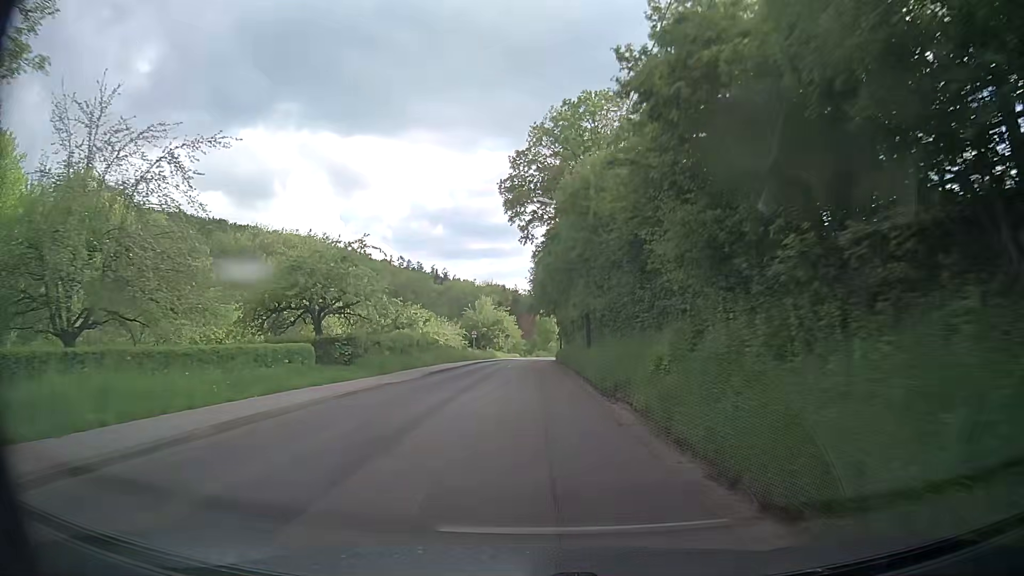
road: secondary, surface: asphalt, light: Day
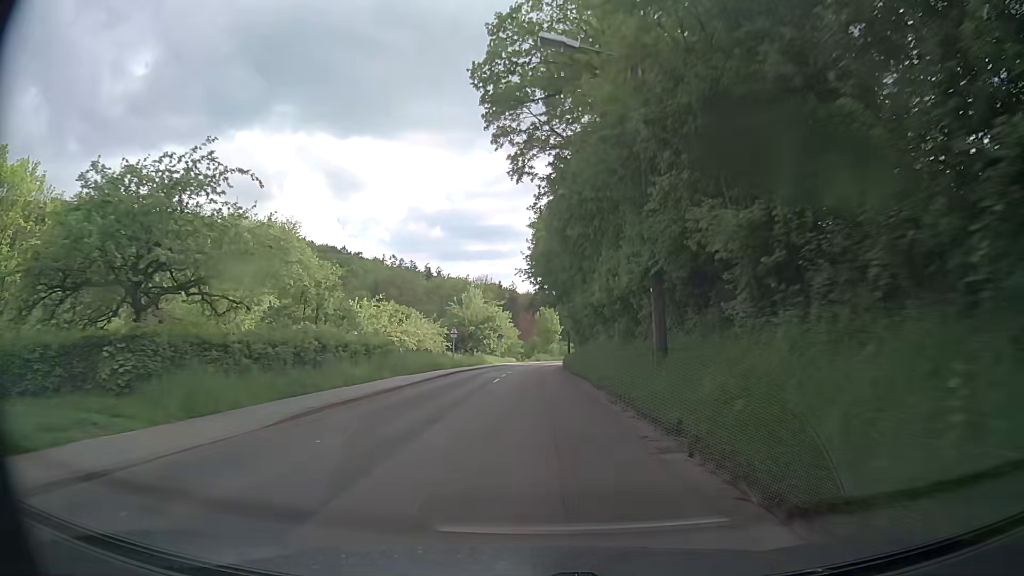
(-0.1, +16.5) m; 0°
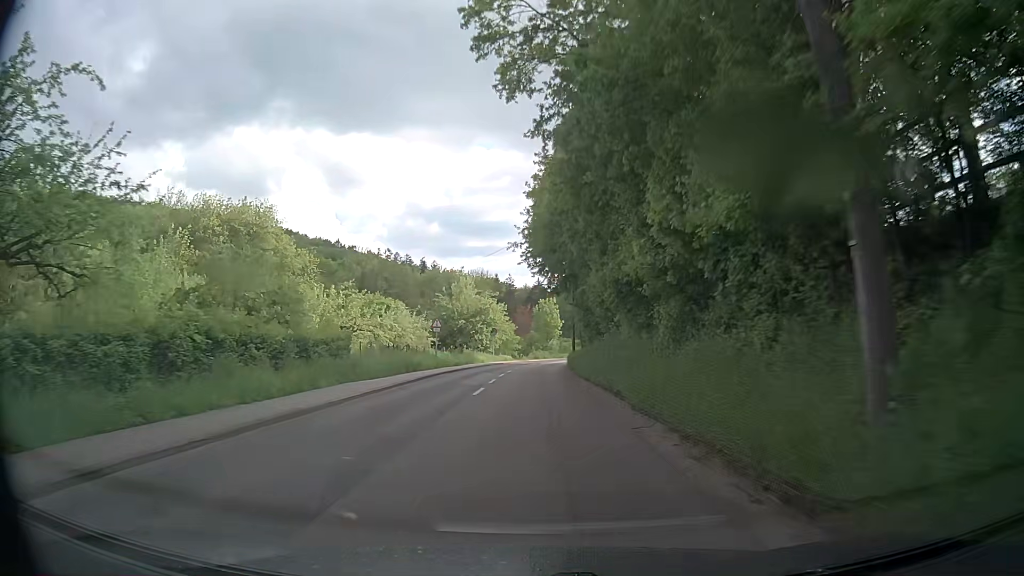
(0.0, +8.2) m; 0°
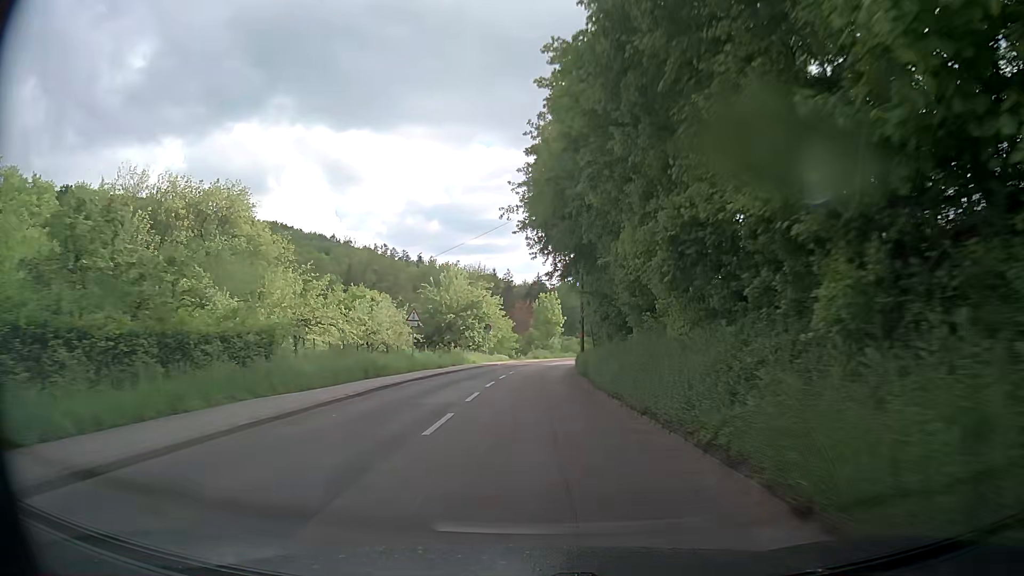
(0.0, +8.2) m; 0°
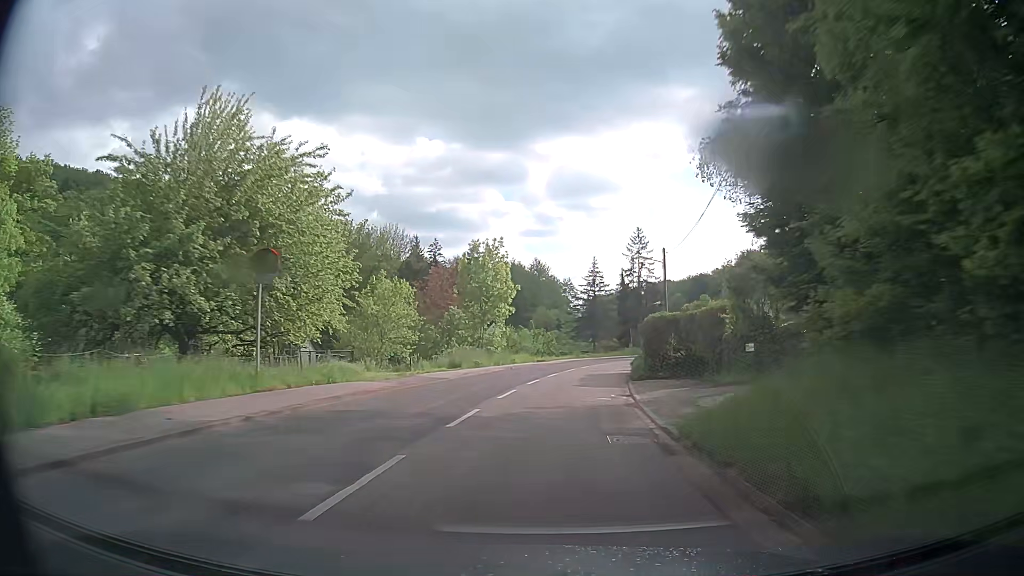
(+1.1, +41.4) m; +5°
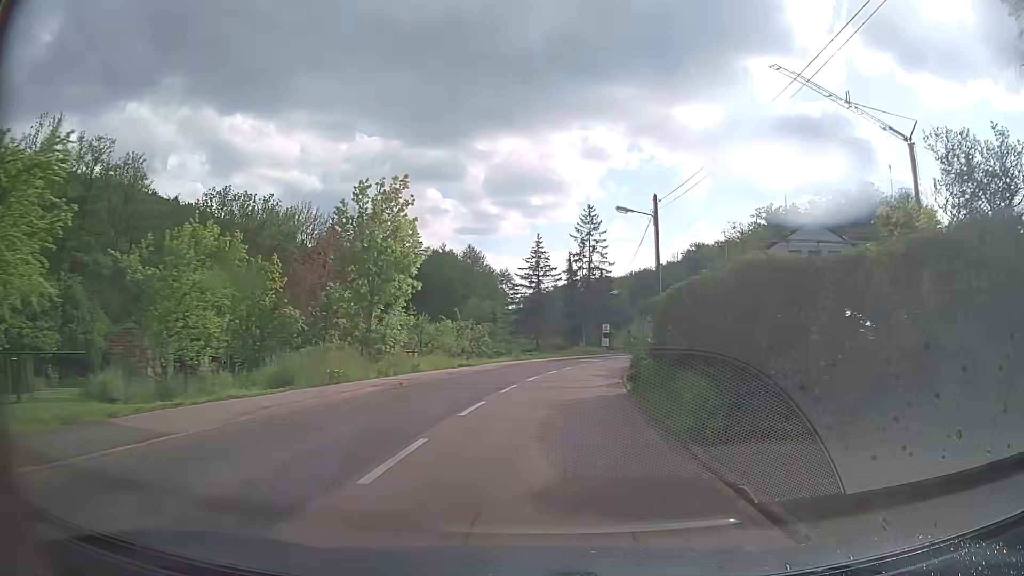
(+1.0, +16.8) m; +6°
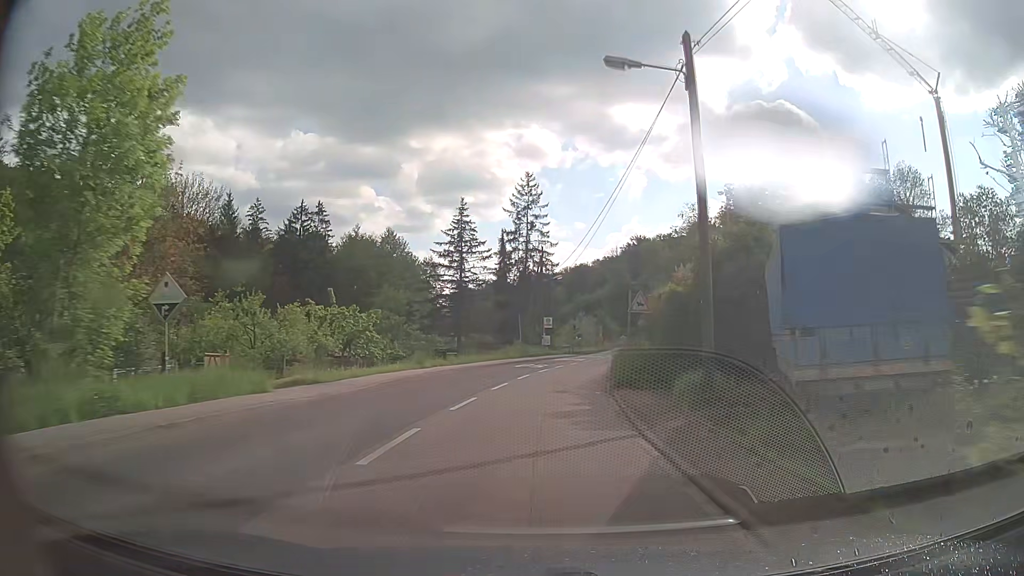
(+1.0, +17.1) m; +6°
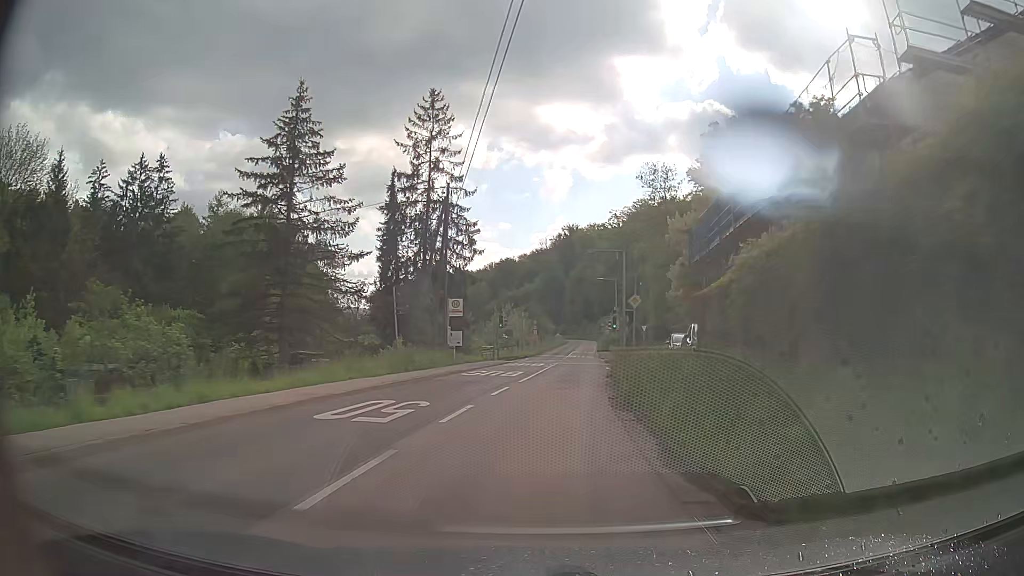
(+1.5, +26.0) m; +6°
(0, +10) (+1, +20) (+2, +30) (+3, +40) (+4, +50) (+5, +60) (+6, +70) (+7, +80) (+8, +90) (+9, +100) m
